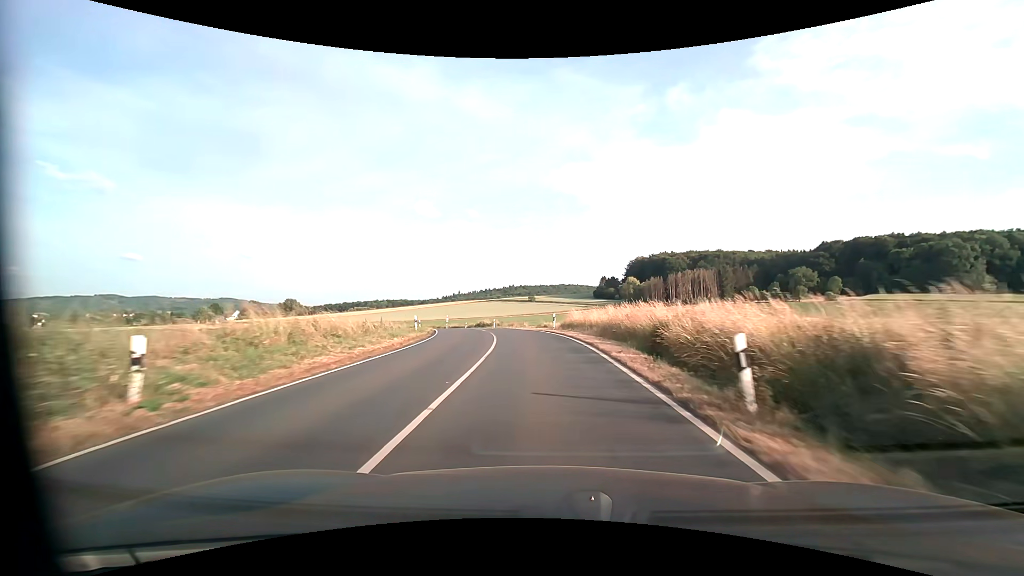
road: primary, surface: asphalt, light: Day
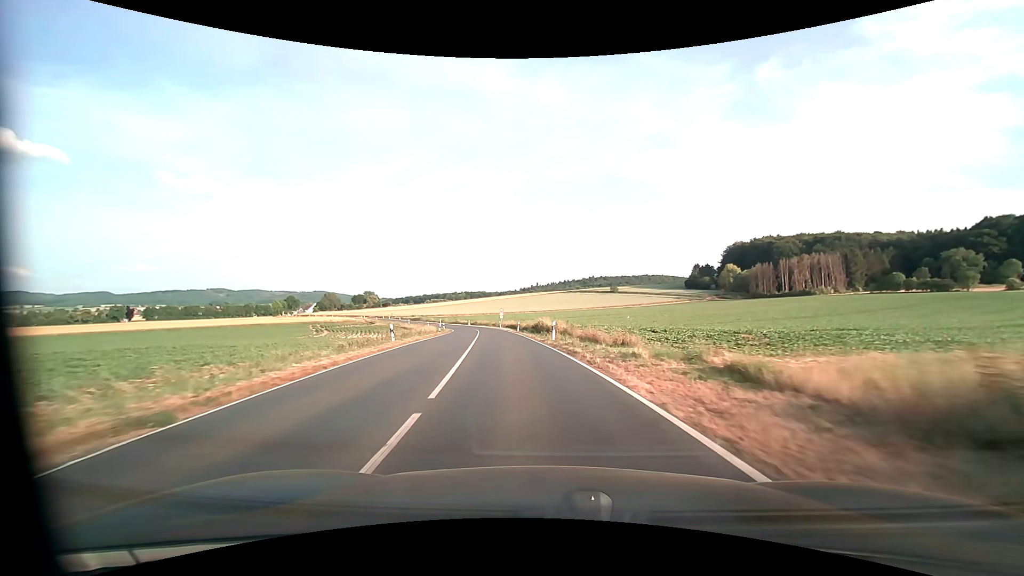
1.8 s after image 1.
(-1.6, +30.5) m; -9°
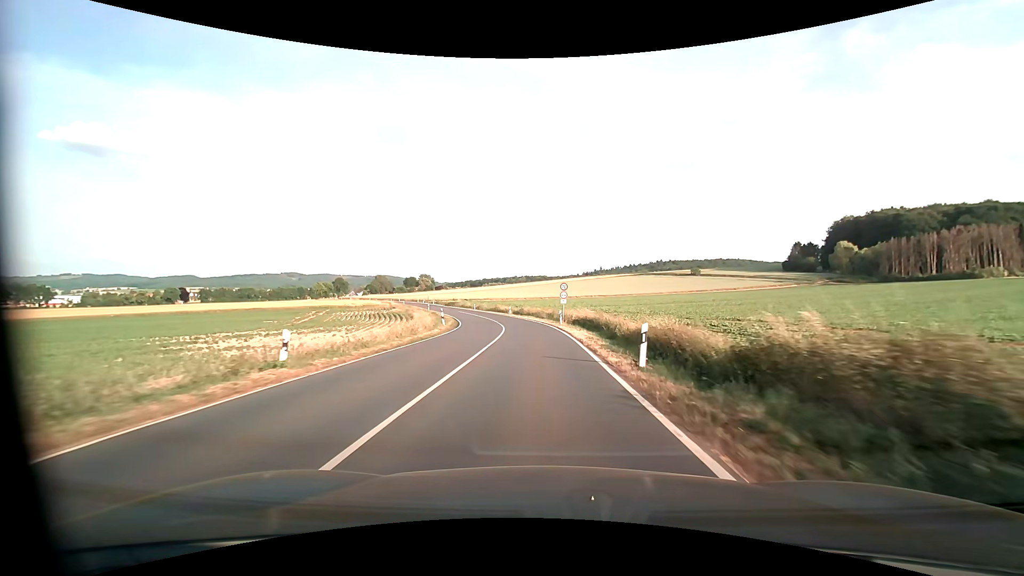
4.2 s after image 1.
(-3.4, +39.9) m; -7°
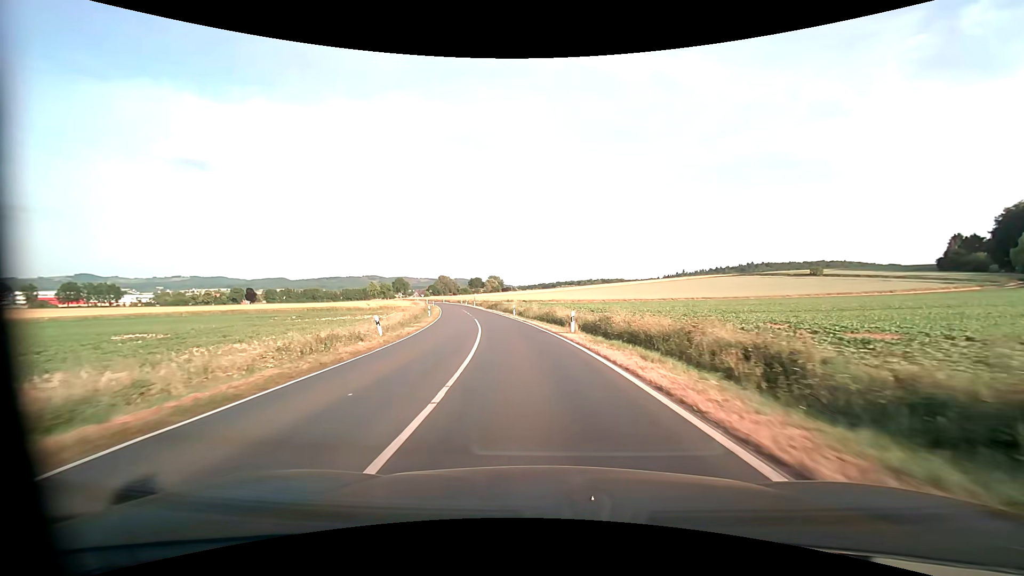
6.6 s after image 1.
(-1.8, +39.9) m; -8°
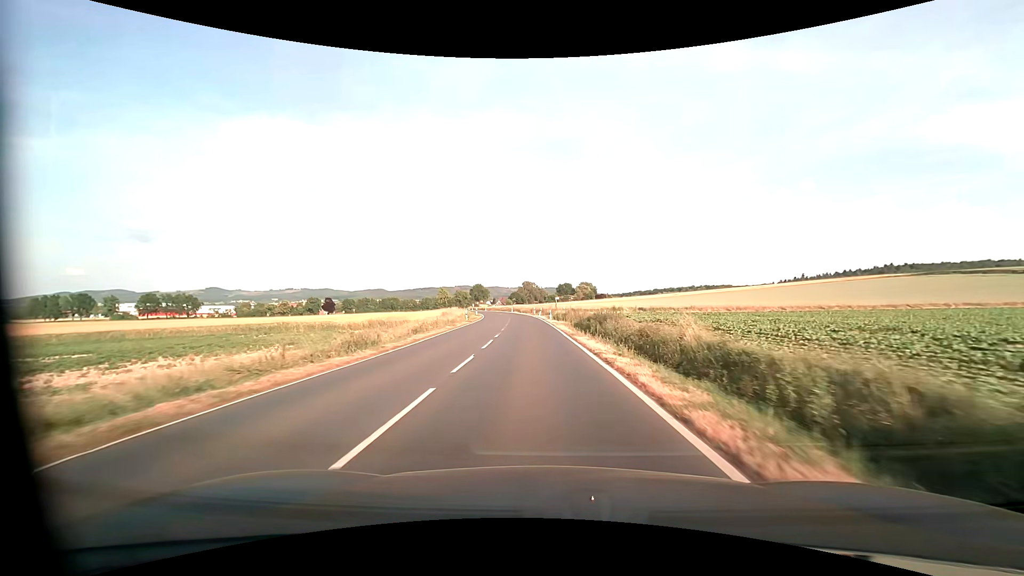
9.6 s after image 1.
(-5.5, +50.0) m; -11°
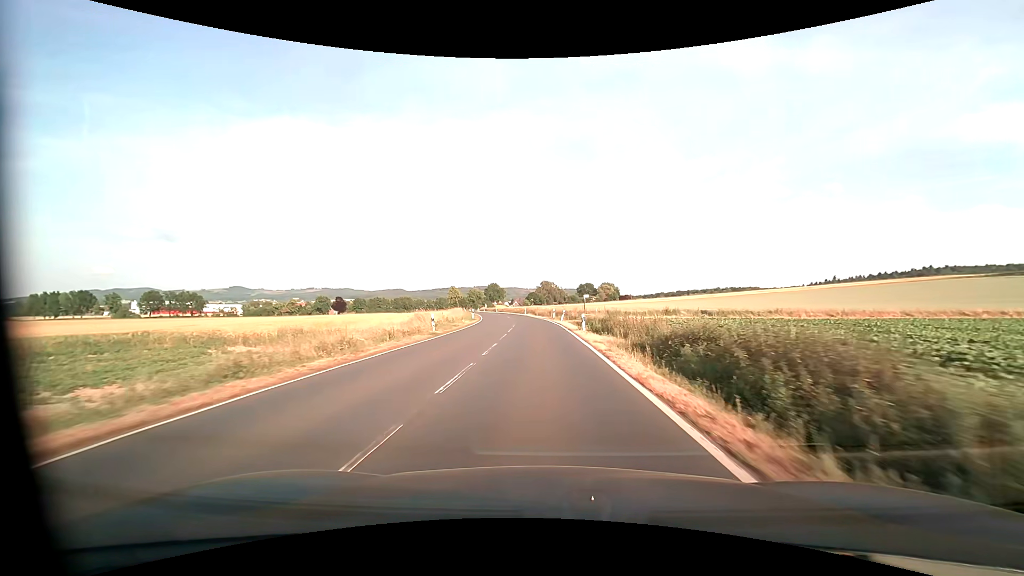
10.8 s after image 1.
(-0.4, +21.0) m; -2°
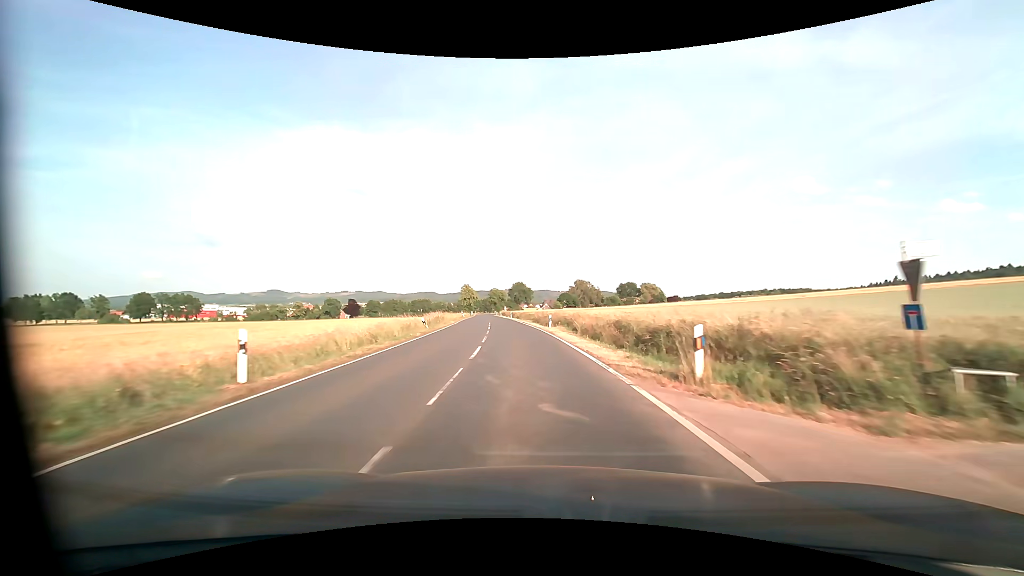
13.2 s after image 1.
(-1.1, +43.4) m; -3°
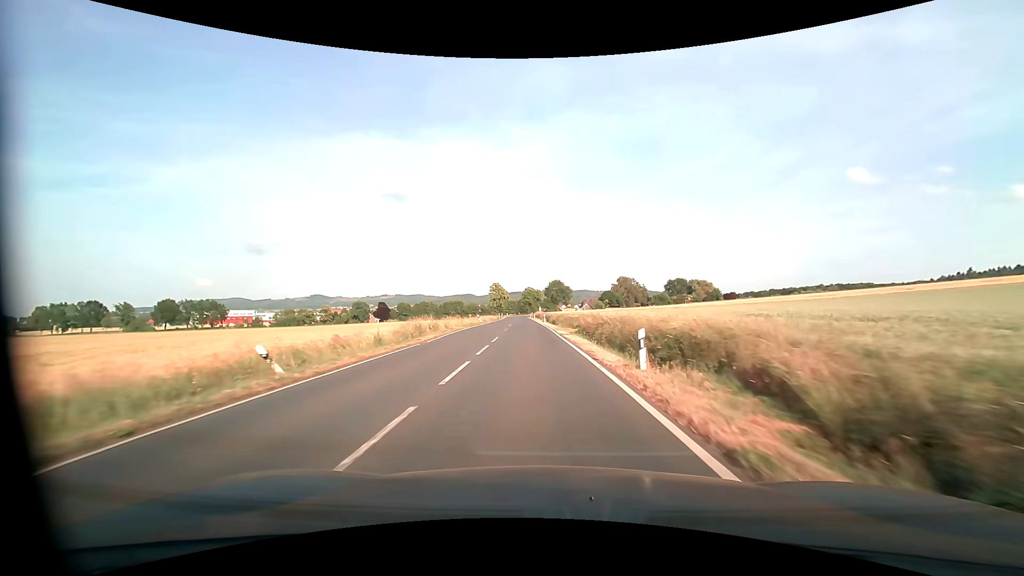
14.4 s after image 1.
(-0.8, +22.4) m; -5°
(0, +10) (0, +20) (-1, +30) (-1, +40) (-2, +50) (-2, +60) (-3, +70) (-3, +80) (-4, +90) (-4, +100) m
